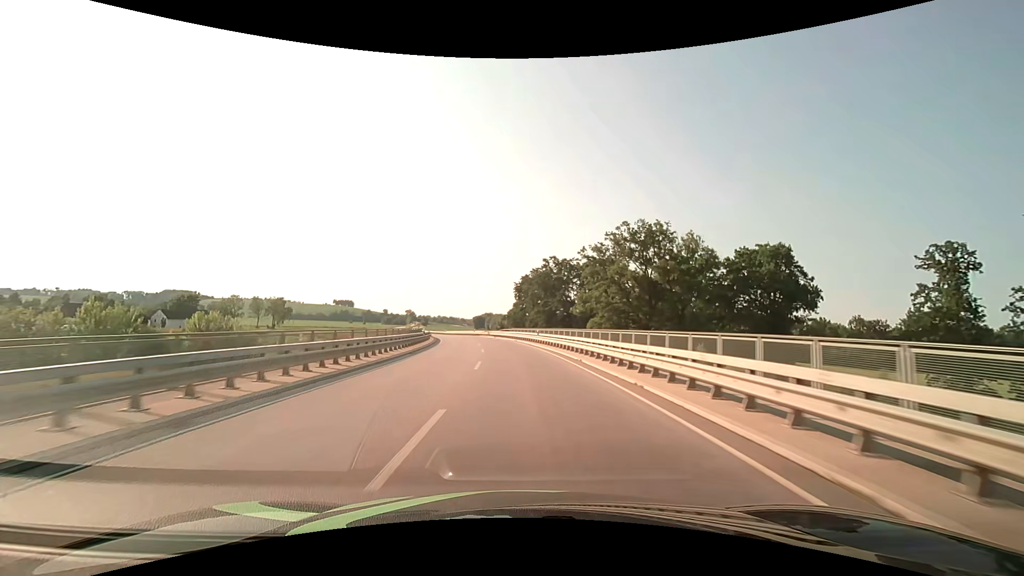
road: secondary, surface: asphalt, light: Day
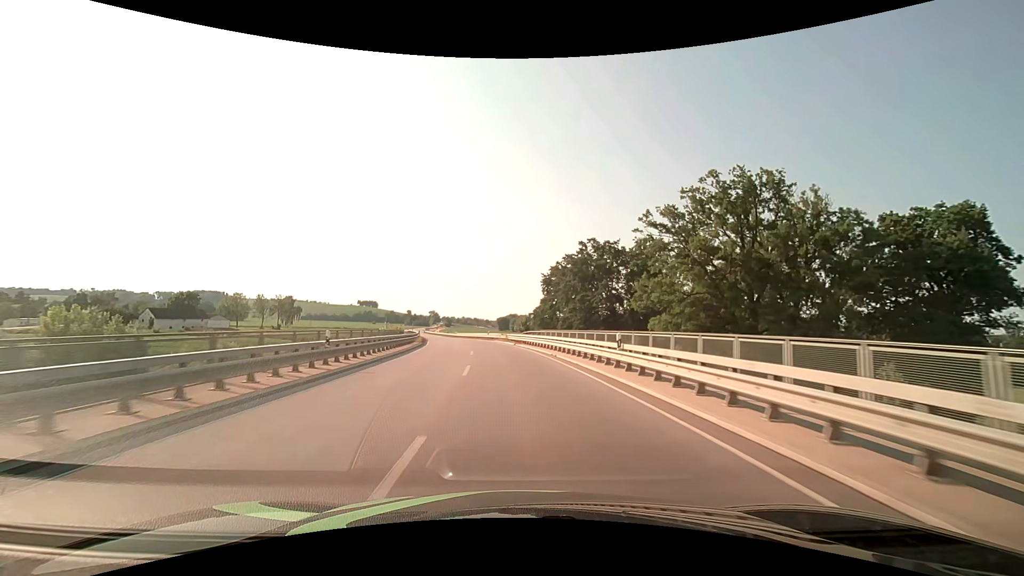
(-0.8, +26.0) m; -3°
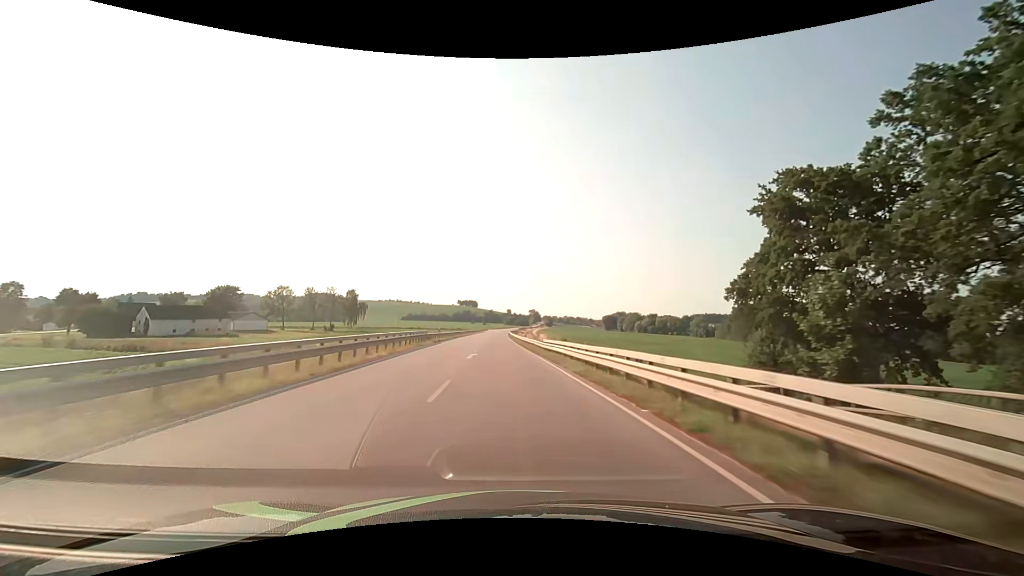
(-6.6, +66.7) m; -11°
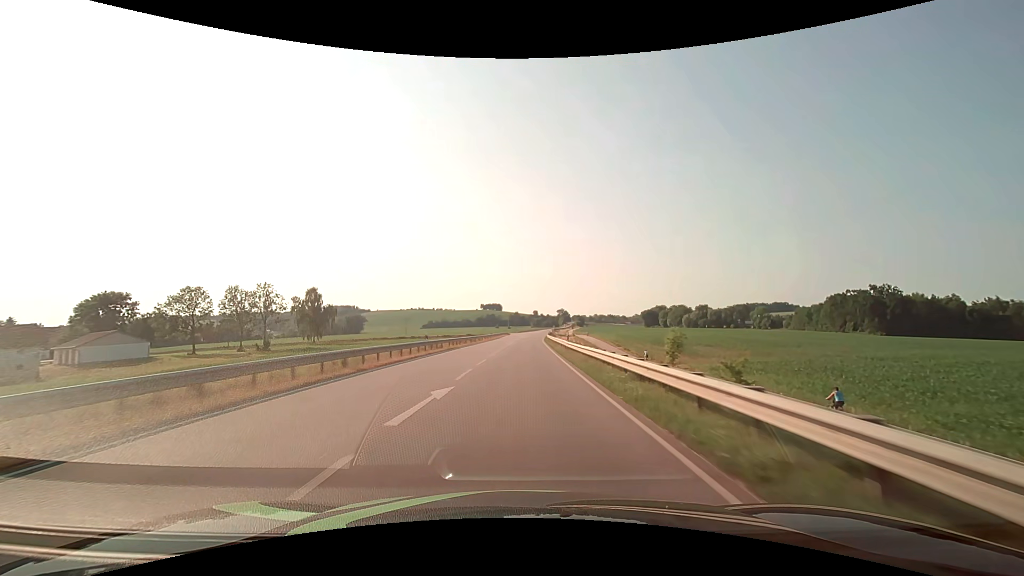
(-3.0, +70.4) m; -3°
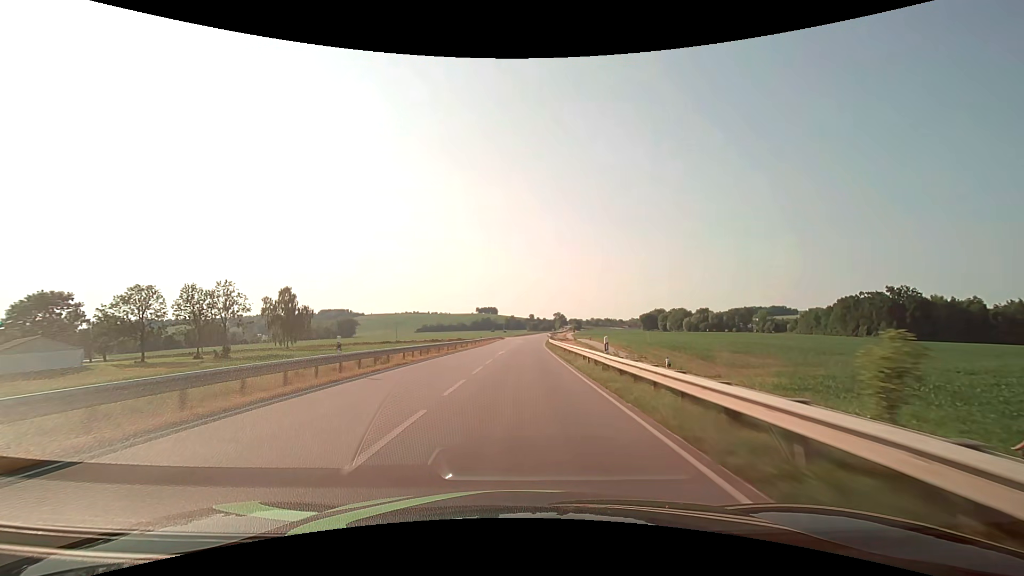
(0.0, +15.1) m; 0°
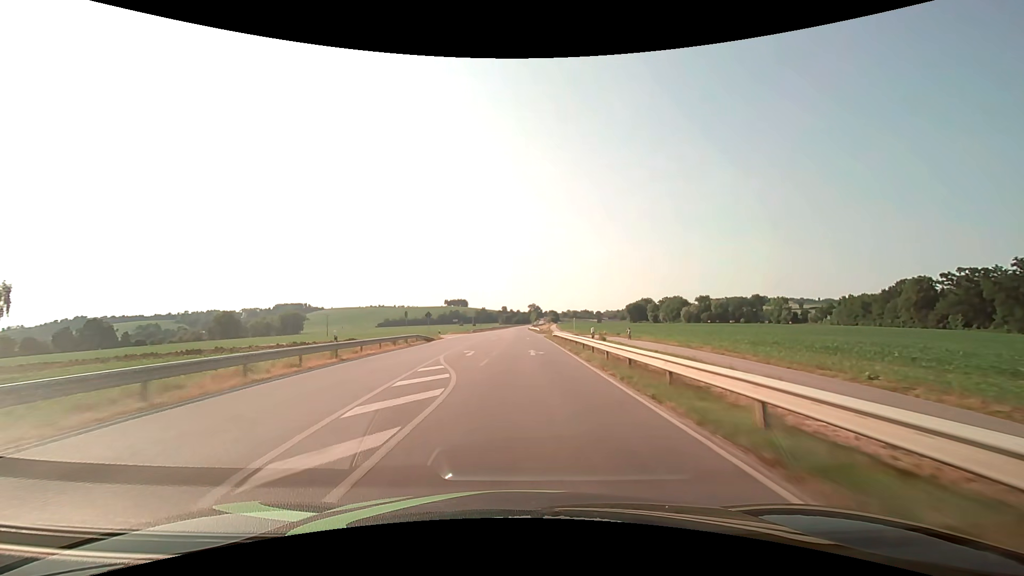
(+1.8, +77.5) m; +3°
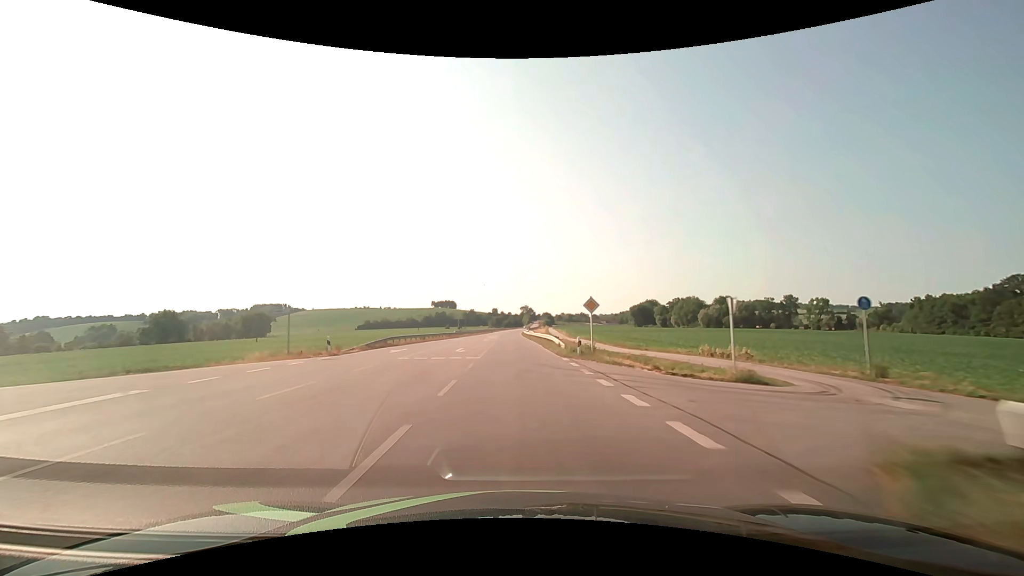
(+0.8, +60.5) m; +1°
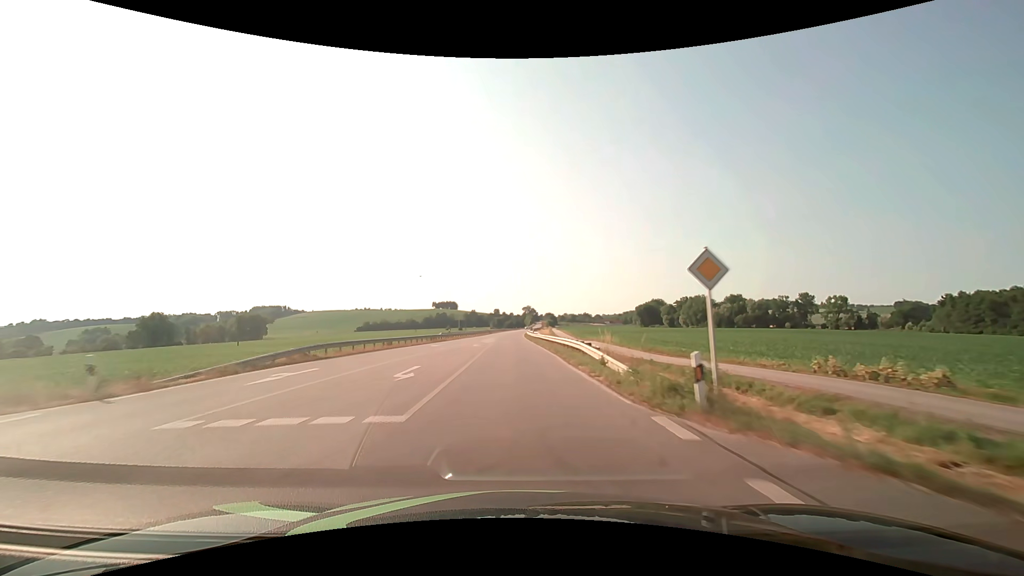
(0.0, +14.9) m; 0°
(0, +10) (0, +20) (0, +30) (0, +40) (-1, +50) (-1, +60) (-1, +70) (-1, +80) (-1, +90) (-1, +100) m
